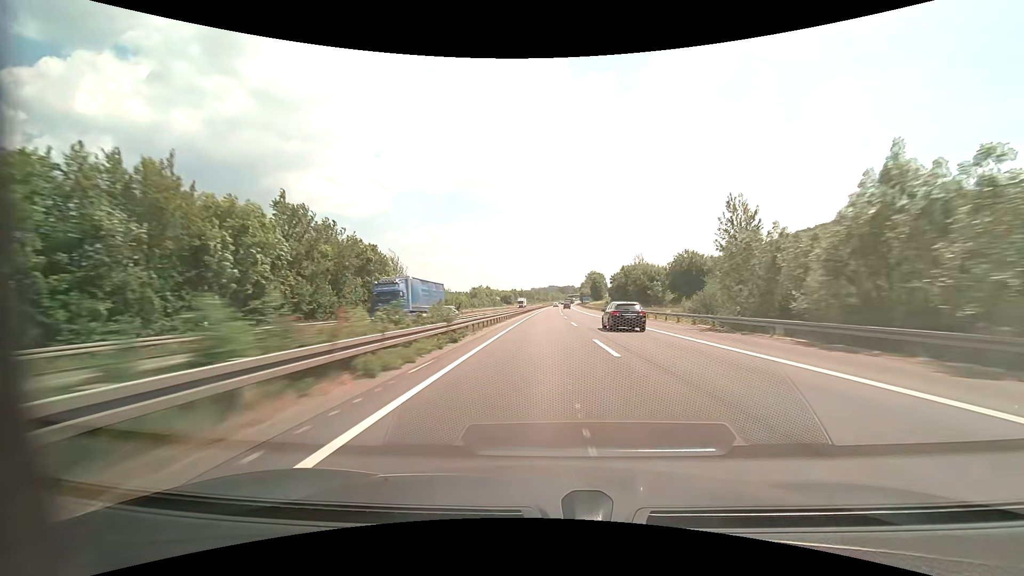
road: motorway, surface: asphalt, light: Day
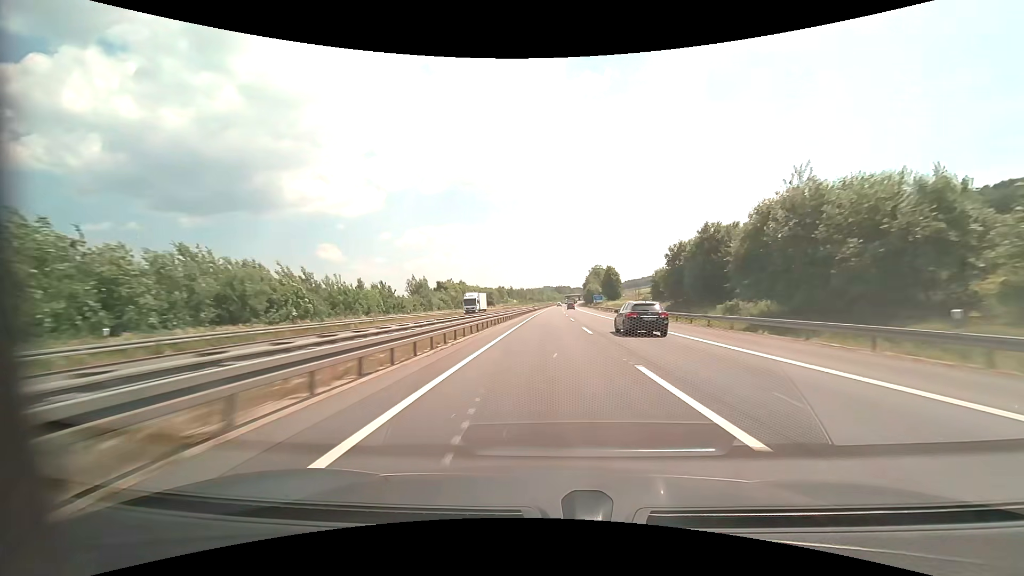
(+0.3, +62.6) m; +1°
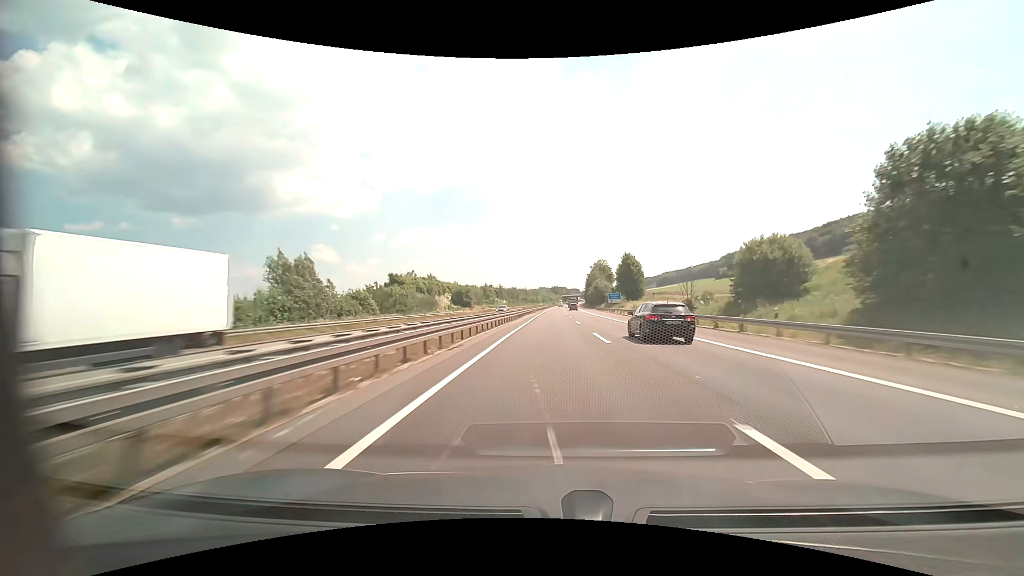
(+0.2, +41.6) m; +1°
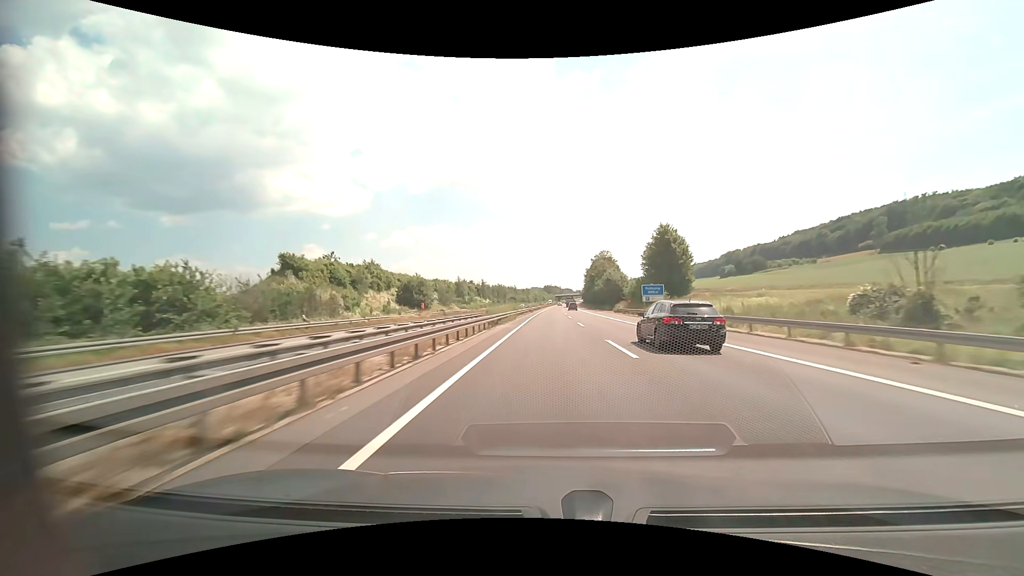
(+0.3, +41.5) m; +1°
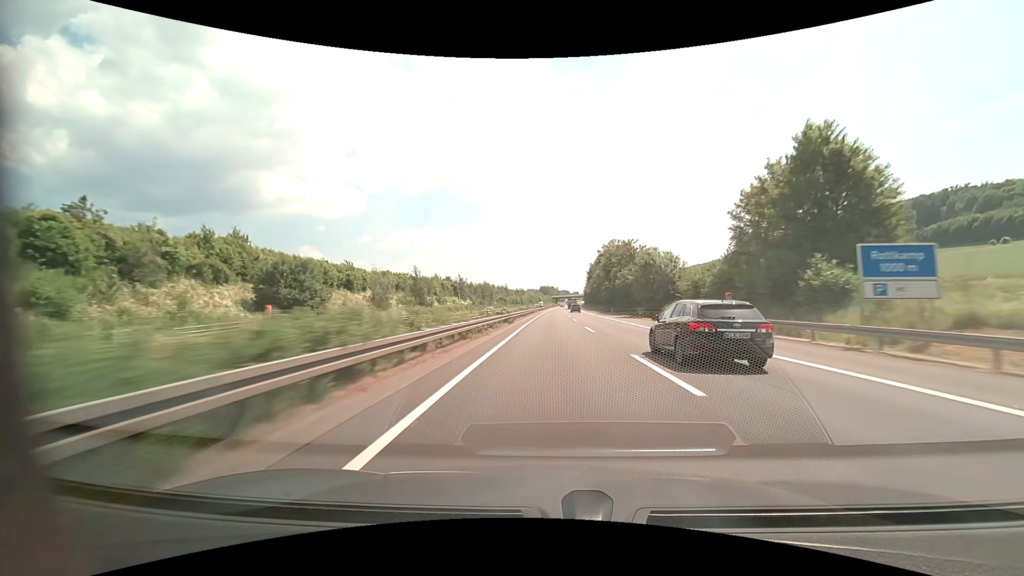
(+0.2, +41.6) m; 0°
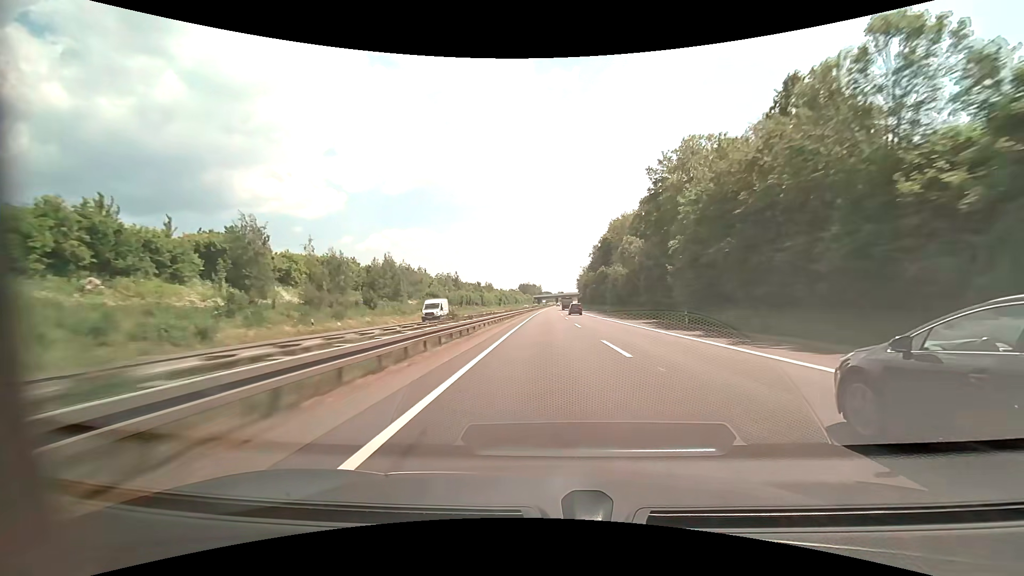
(+1.7, +103.4) m; +2°
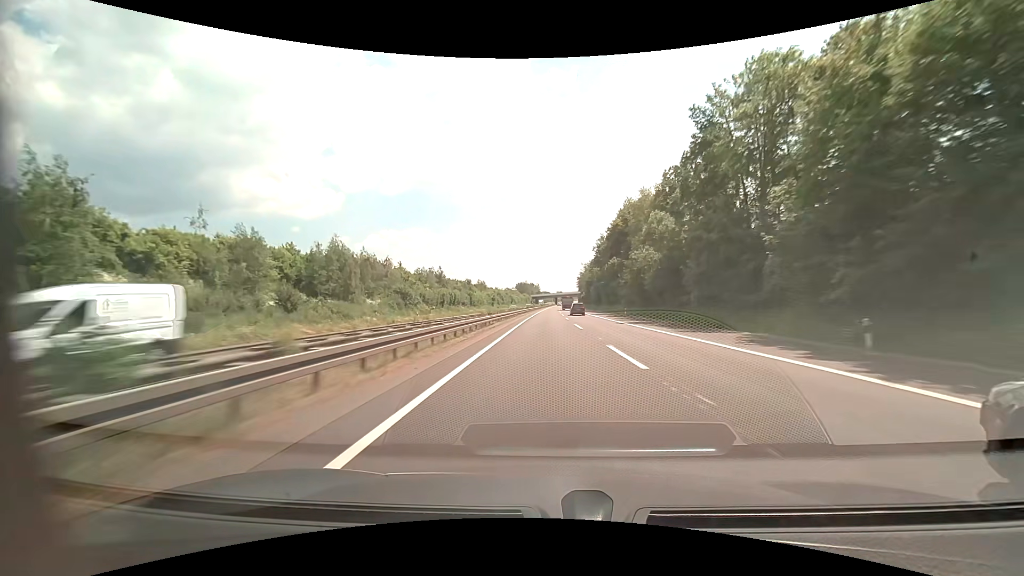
(0.0, +20.7) m; 0°
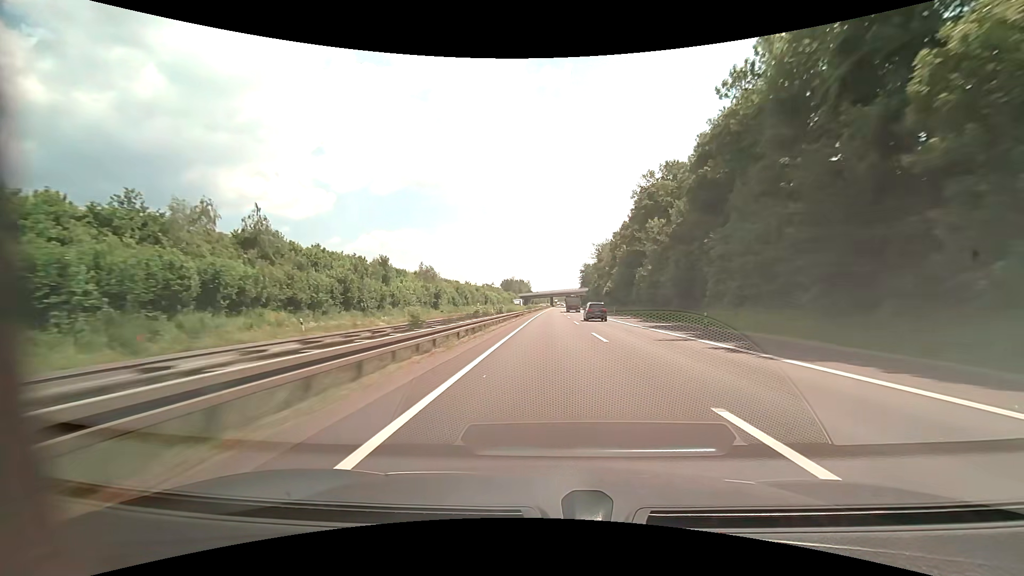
(+0.3, +82.8) m; +1°
(0, +10) (0, +20) (0, +30) (0, +40) (0, +50) (0, +60) (+1, +70) (+1, +80) (+1, +90) (+1, +100) m
